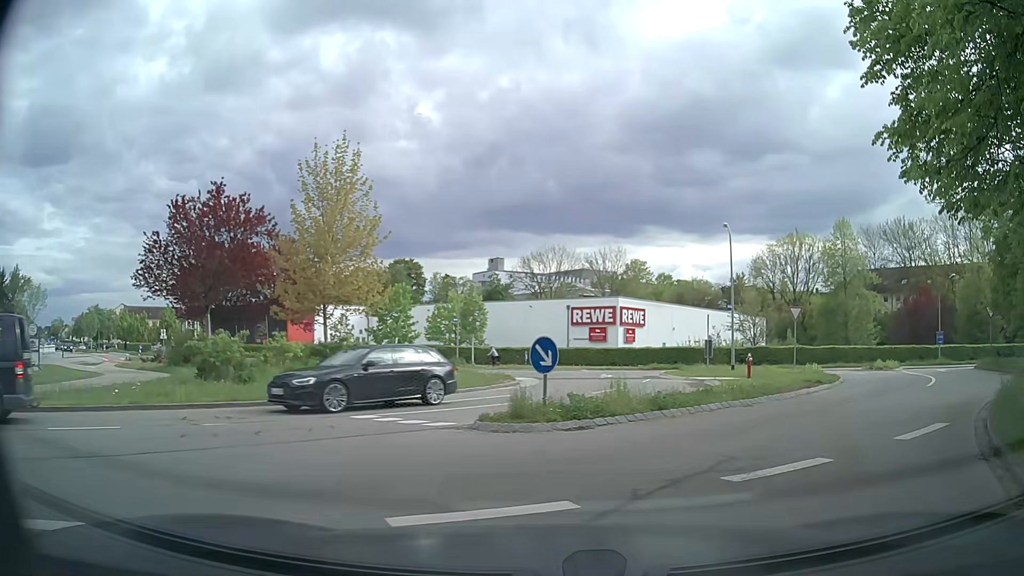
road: residential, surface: asphalt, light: Day
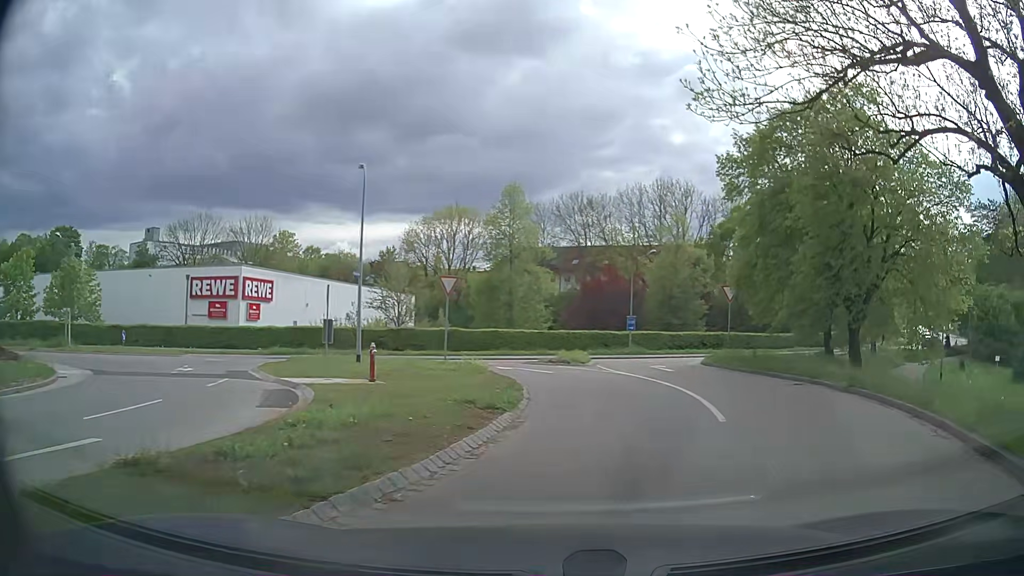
(+2.7, +9.2) m; +30°
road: tertiary
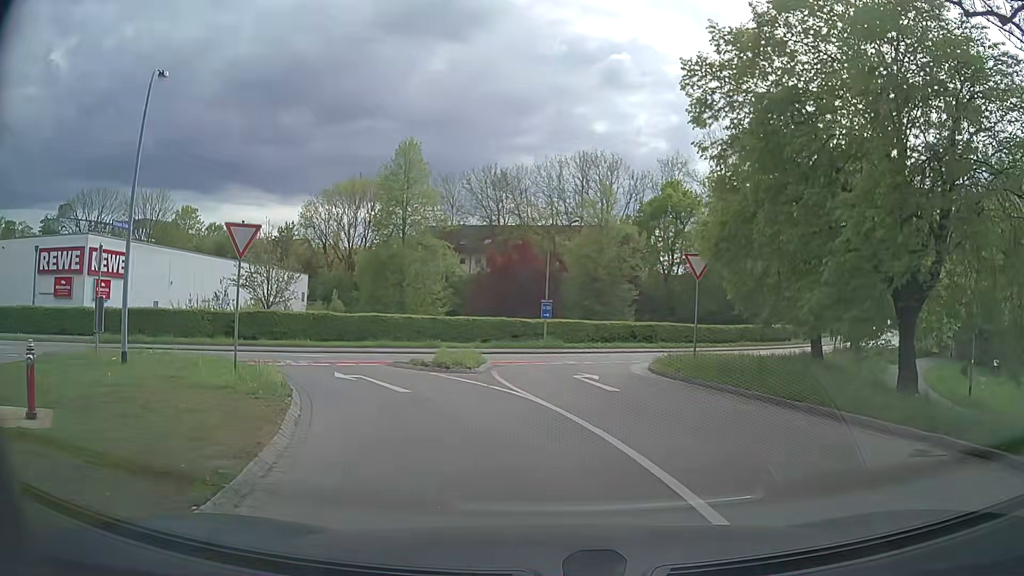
(+1.0, +9.7) m; +6°
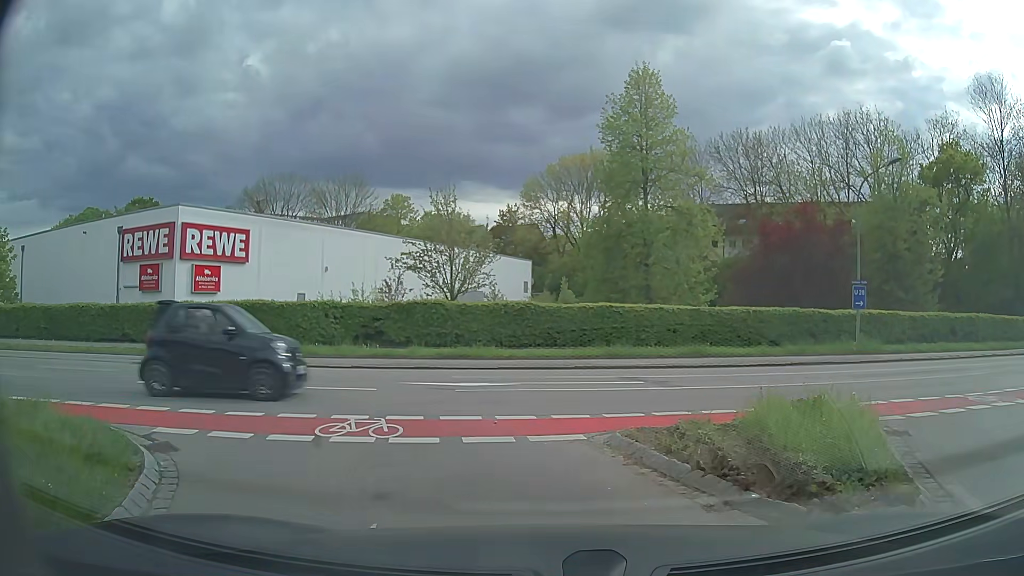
(-1.9, +12.9) m; -19°
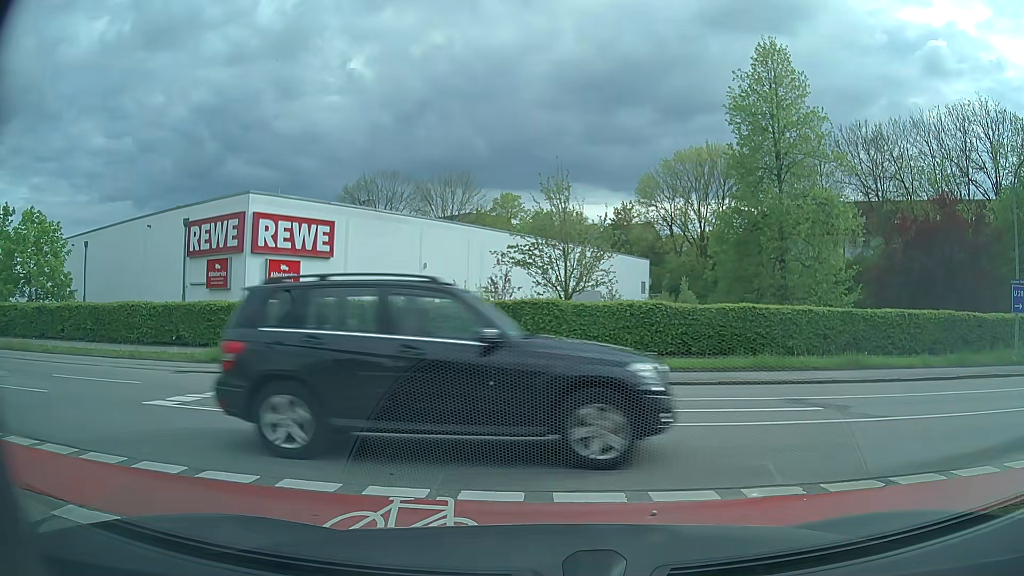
(-0.3, +3.6) m; -7°
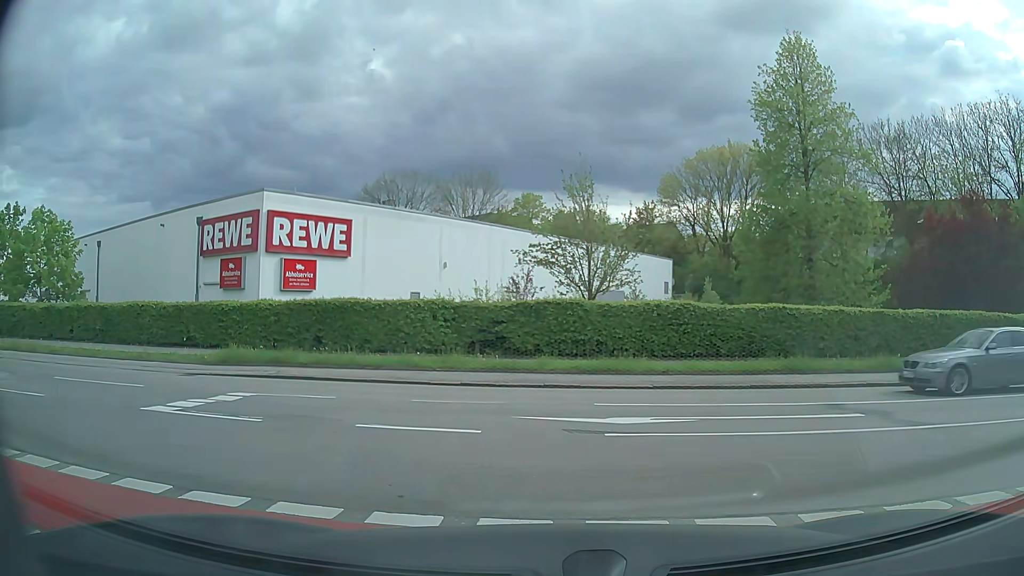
(0.0, +0.7) m; 0°
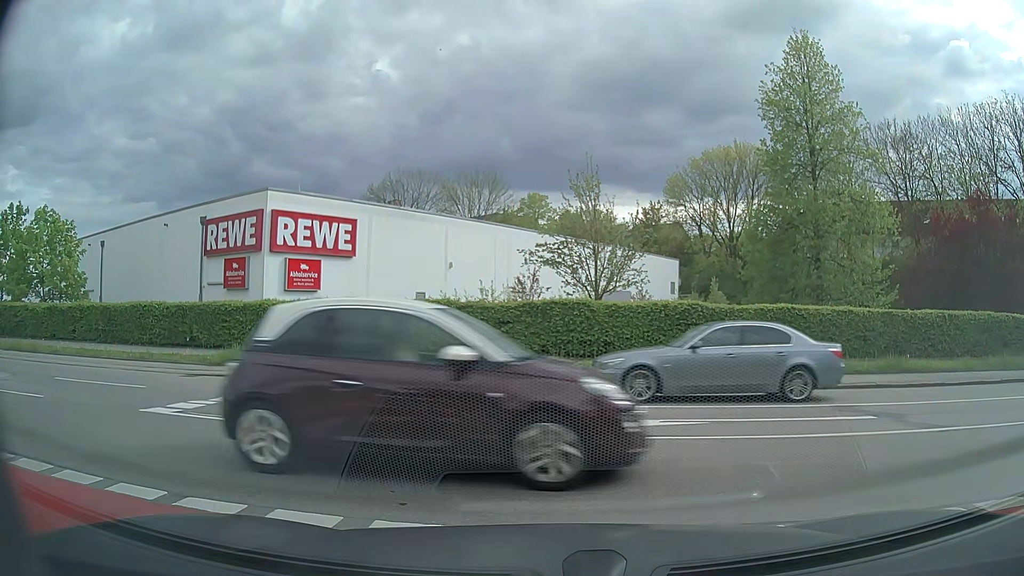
(0.0, +0.2) m; 0°
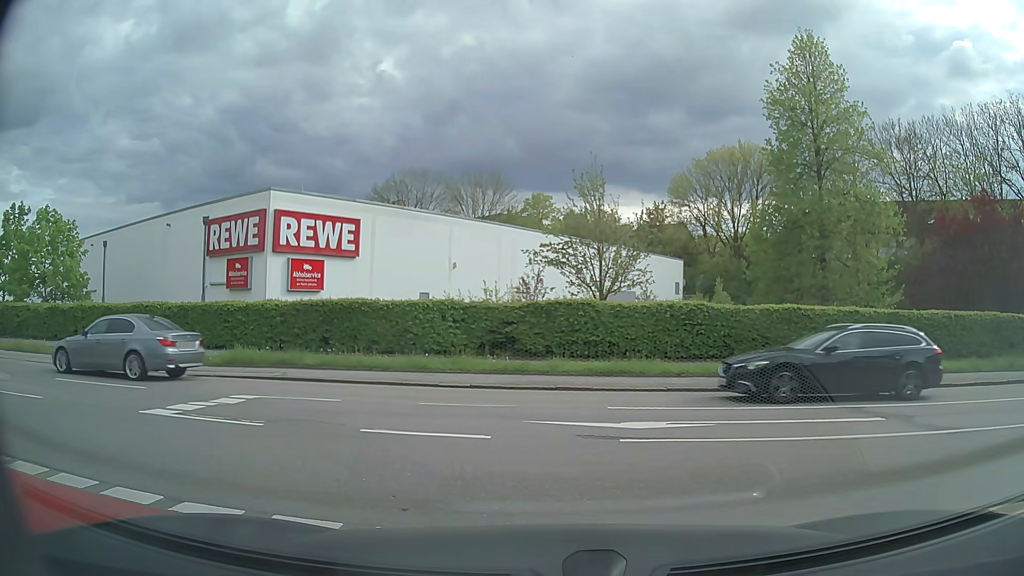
(0.0, +0.2) m; 0°
(-4, +9) (-13, +14) (-22, +15) (-32, +17) (-42, +19) (-52, +21) (-61, +24) (-70, +28) (-79, +33) (-88, +38) m
